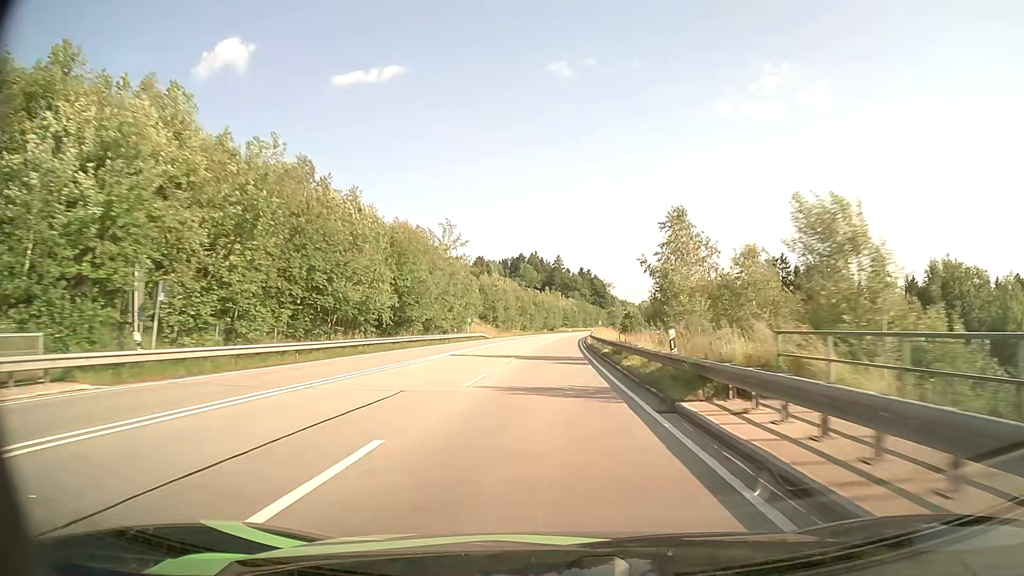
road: primary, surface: asphalt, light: Day
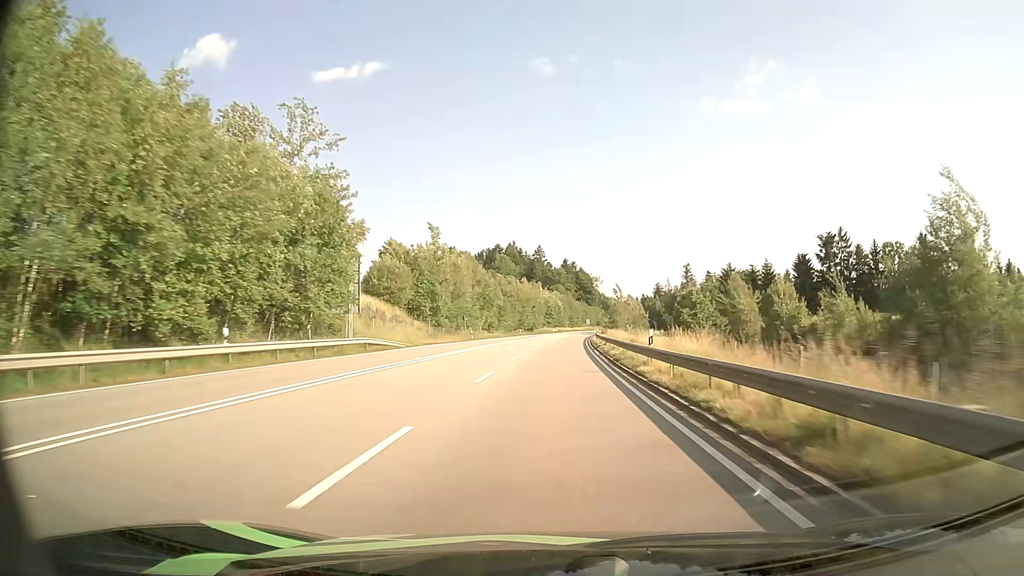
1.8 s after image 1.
(+0.6, +47.0) m; +2°
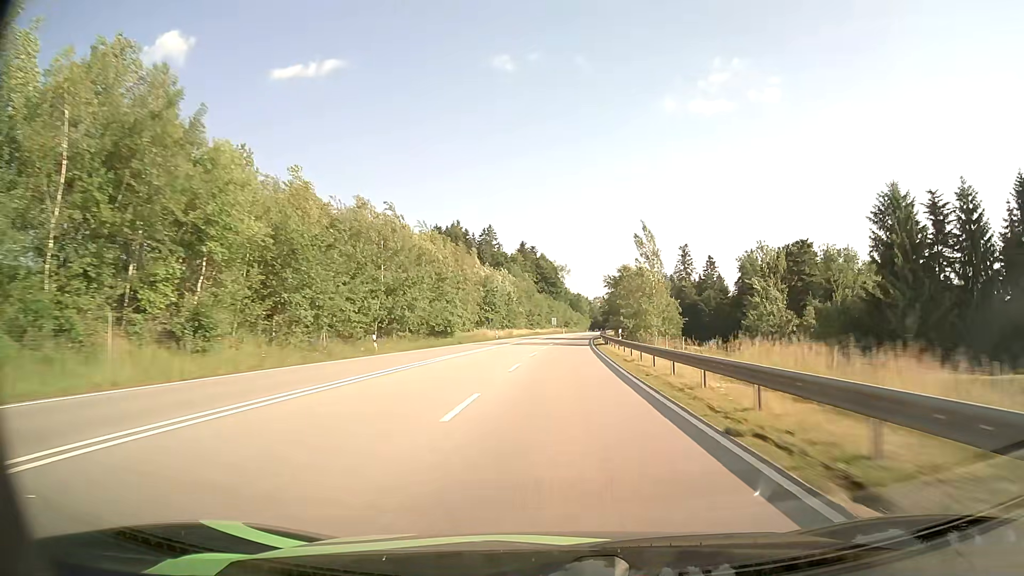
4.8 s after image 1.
(+2.4, +78.8) m; +3°
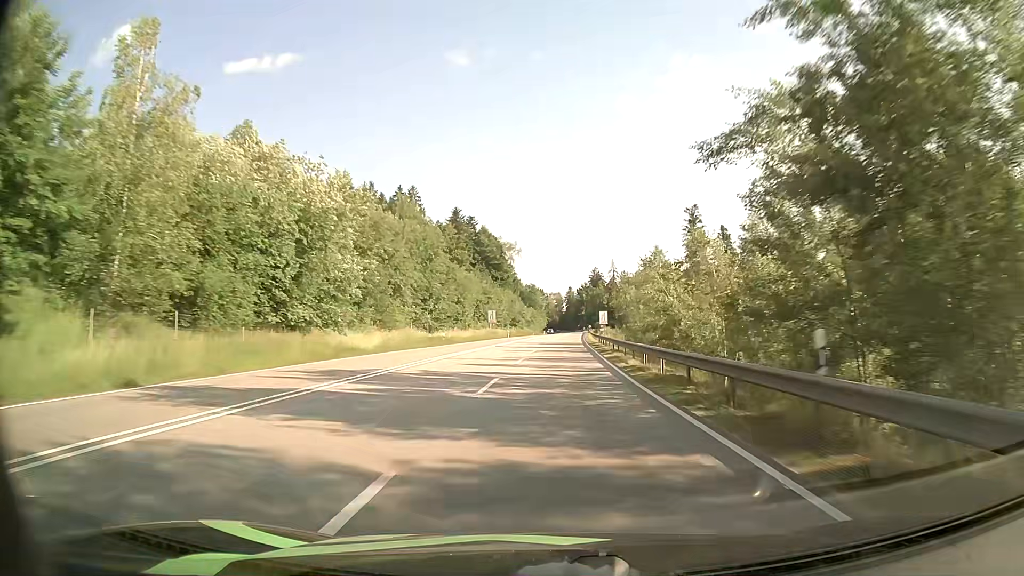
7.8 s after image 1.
(+2.9, +78.9) m; +4°
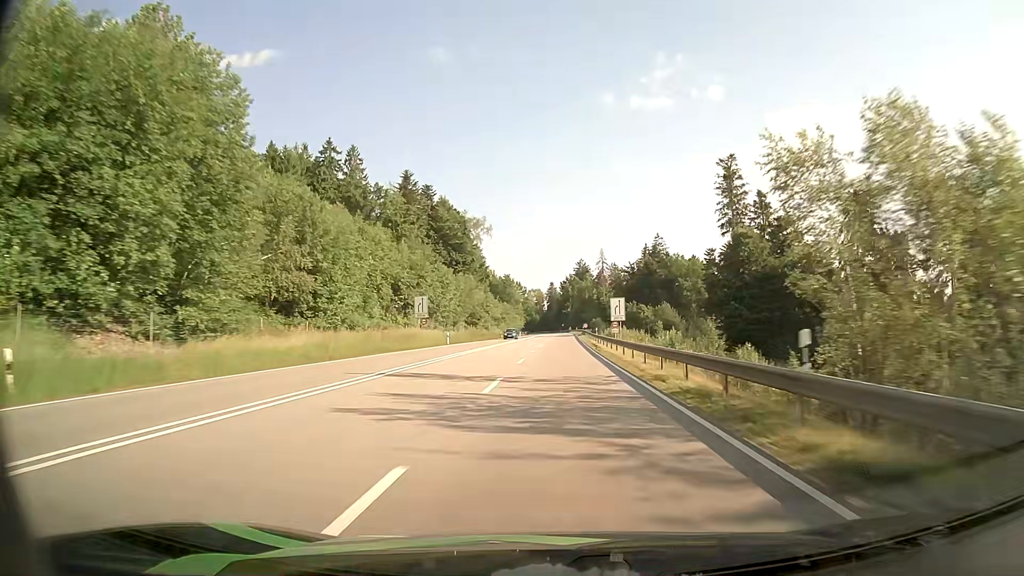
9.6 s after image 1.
(+0.9, +47.4) m; +2°
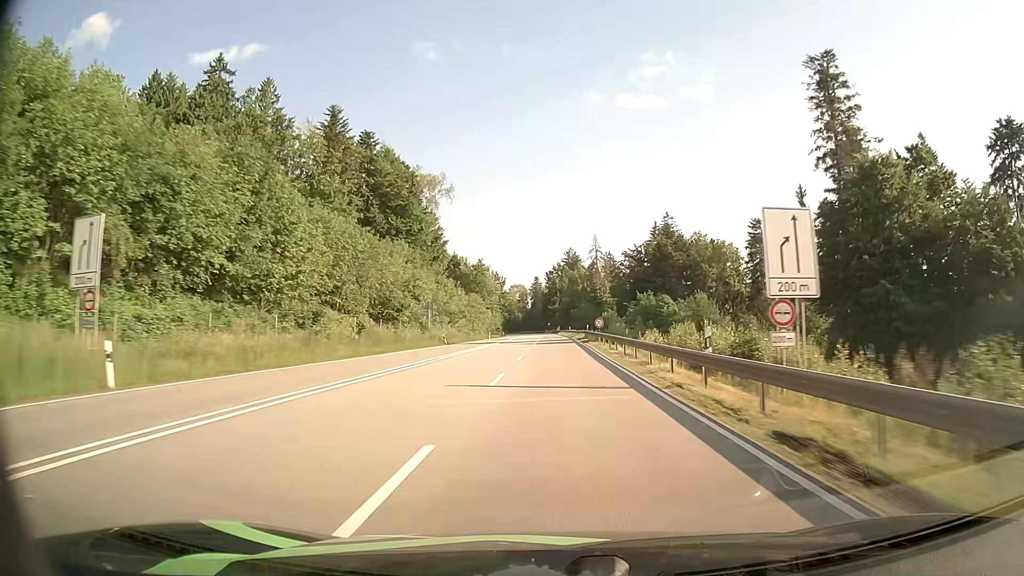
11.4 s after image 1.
(+0.6, +46.4) m; +1°
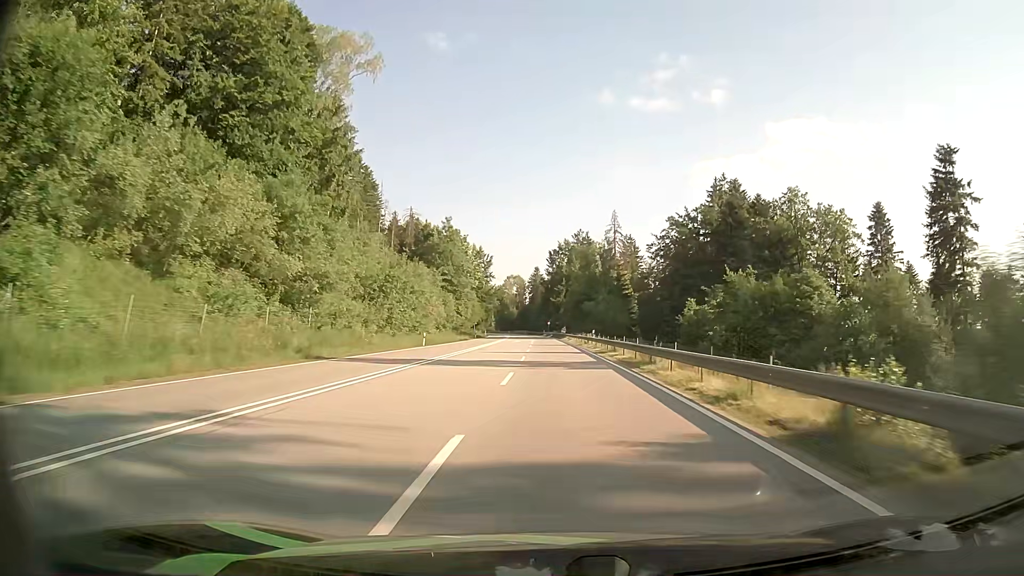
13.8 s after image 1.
(0.0, +58.6) m; 0°
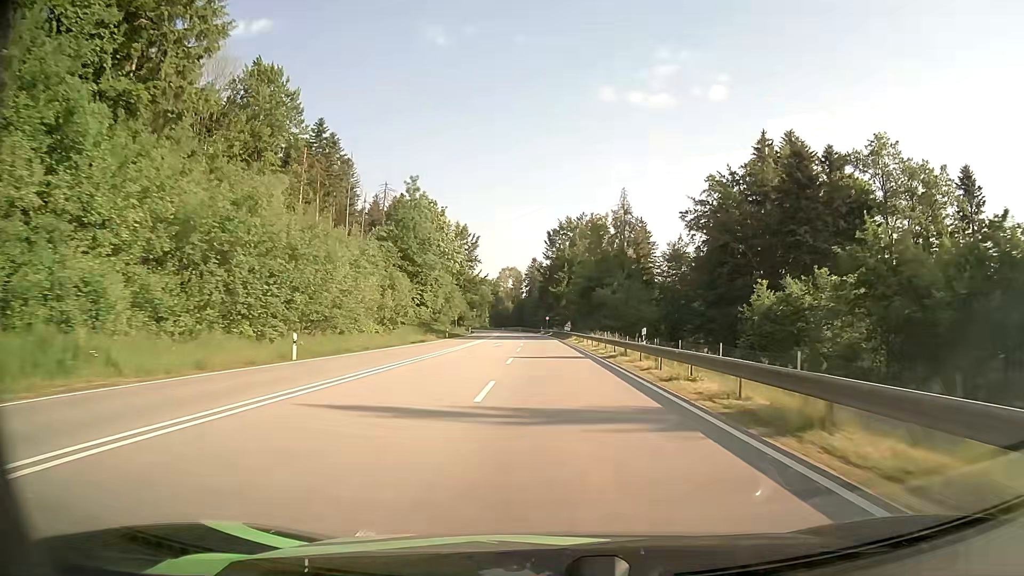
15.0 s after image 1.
(0.0, +27.8) m; 0°
(0, +10) (0, +20) (0, +30) (0, +40) (-1, +50) (-1, +60) (-1, +70) (-2, +80) (-2, +90) (-3, +100) m
